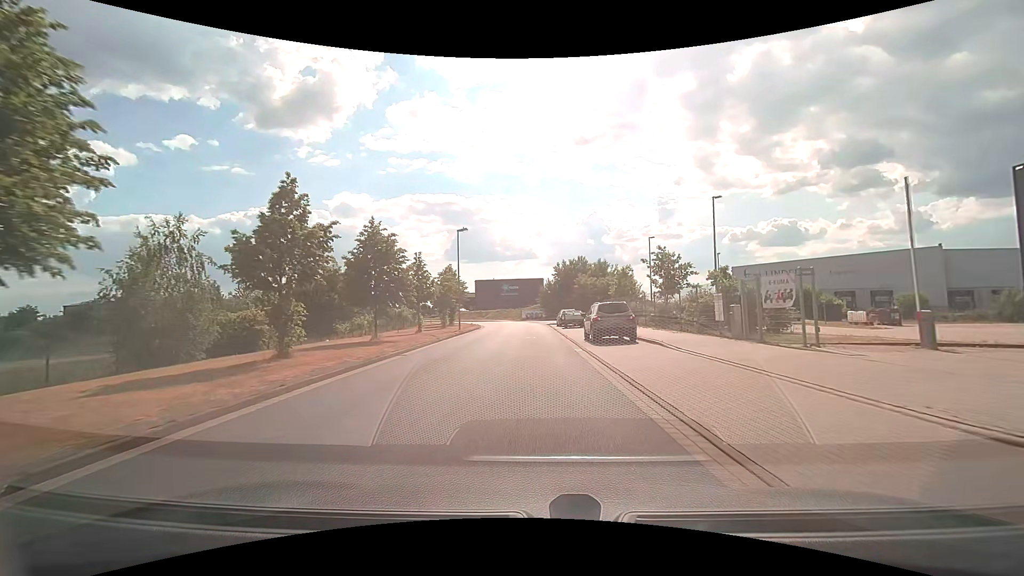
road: residential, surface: asphalt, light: Day
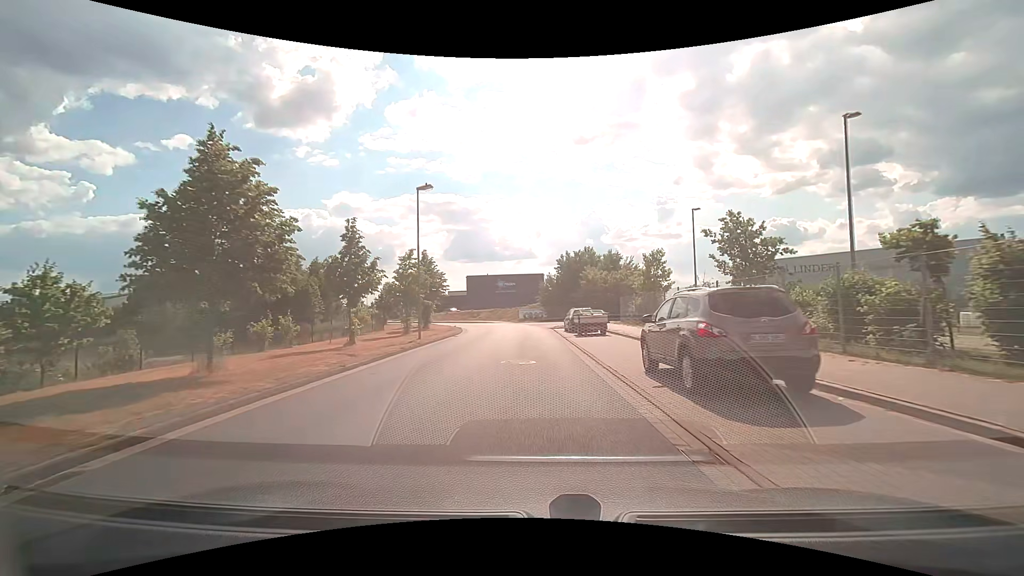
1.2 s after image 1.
(0.0, +12.7) m; 0°
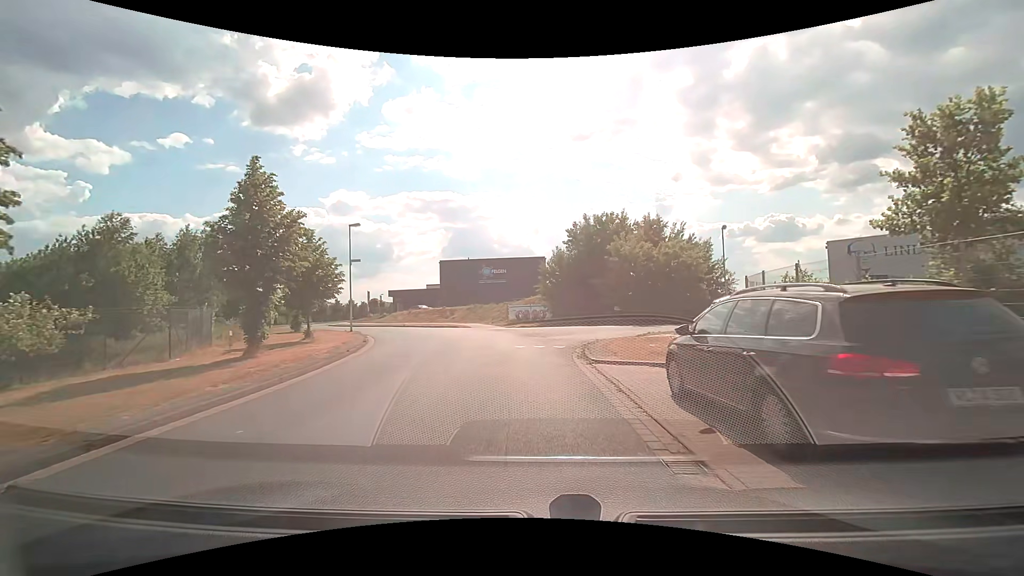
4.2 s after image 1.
(+0.1, +26.0) m; +1°
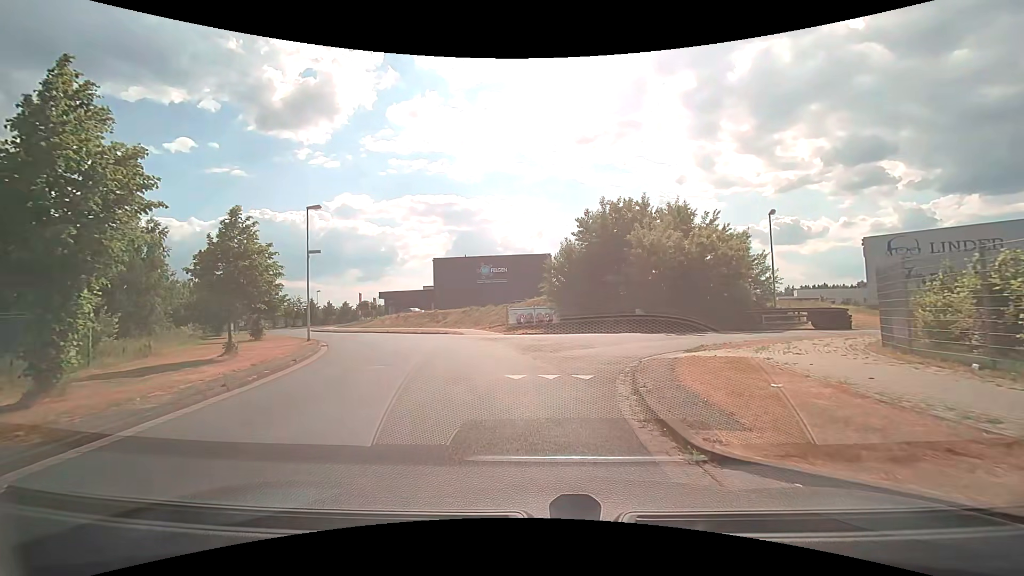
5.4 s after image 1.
(-0.1, +7.3) m; -1°
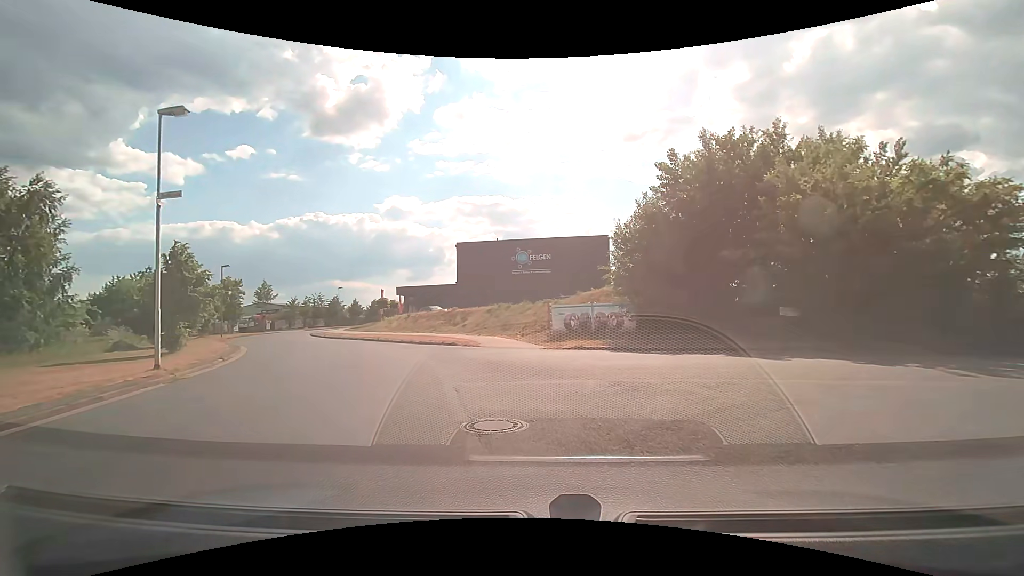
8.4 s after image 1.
(-0.2, +14.6) m; -5°
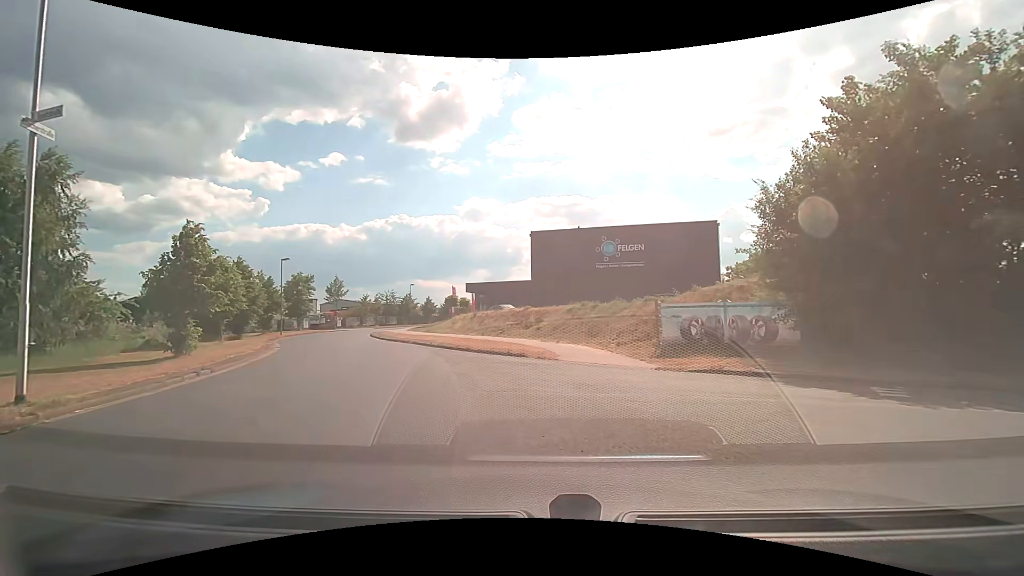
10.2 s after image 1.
(-0.5, +7.3) m; -9°
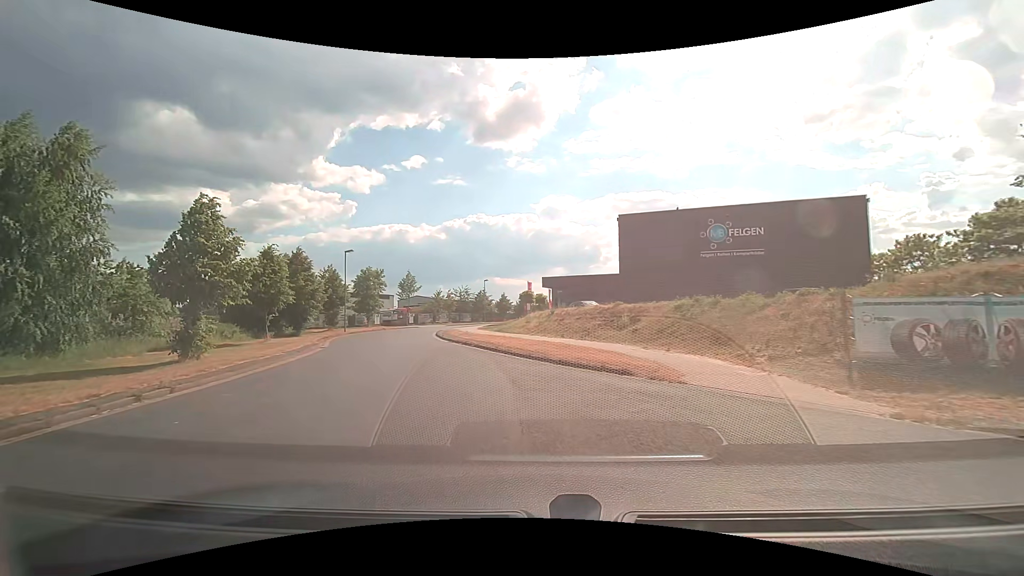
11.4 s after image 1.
(-0.5, +6.1) m; -9°
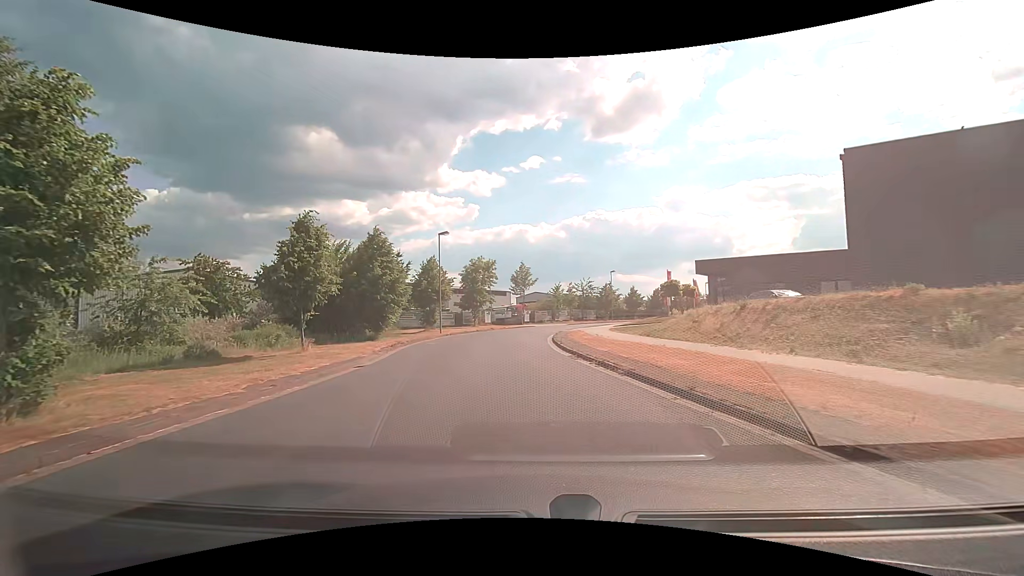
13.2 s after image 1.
(-1.5, +11.6) m; -14°
(0, +10) (-1, +20) (-1, +30) (0, +40) (+2, +50) (+6, +59) (+10, +68) (+16, +76) (+22, +84) (+28, +92) m
